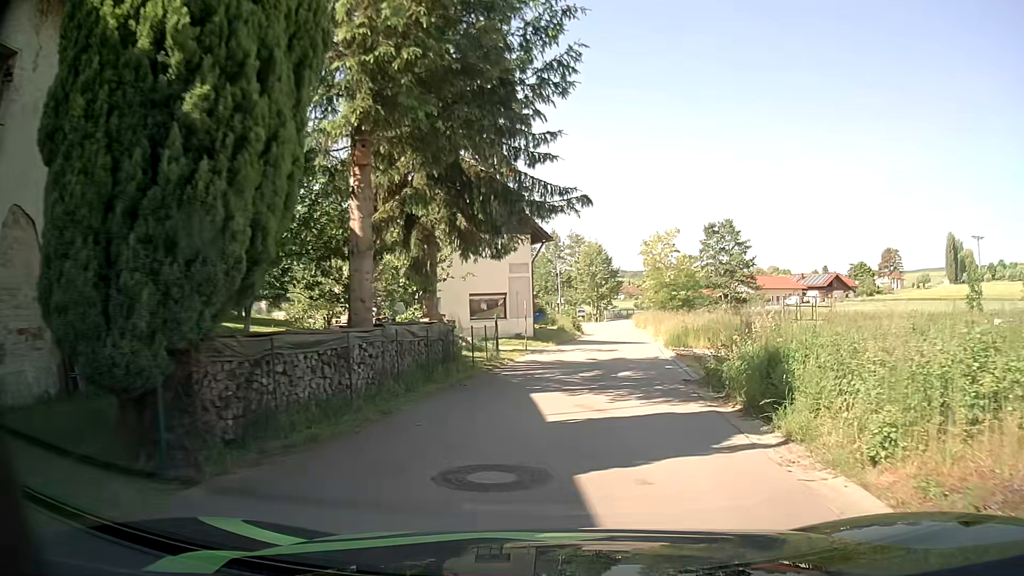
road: unclassified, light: Day
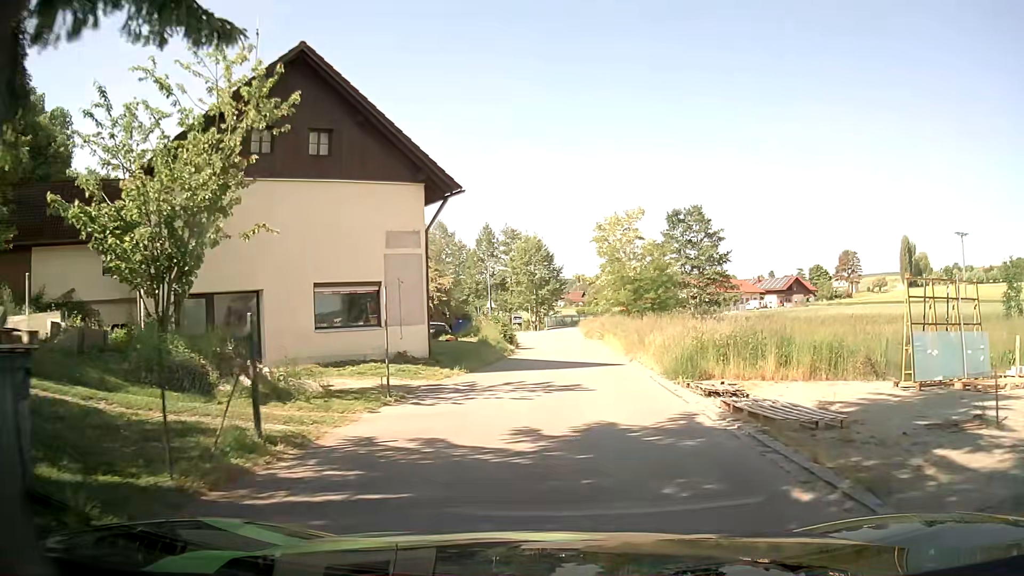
(+0.9, +13.8) m; +6°
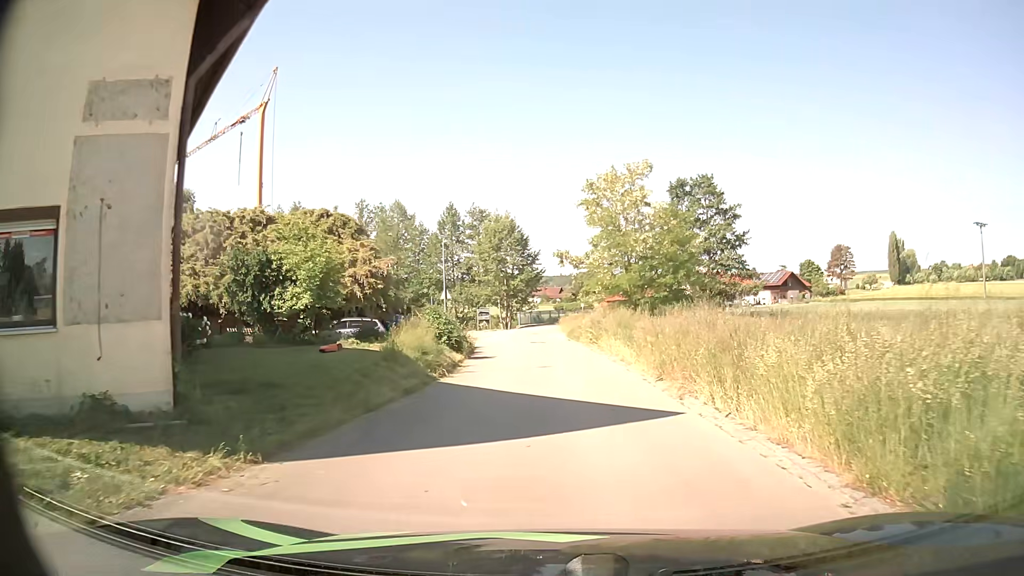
(0.0, +12.6) m; +1°
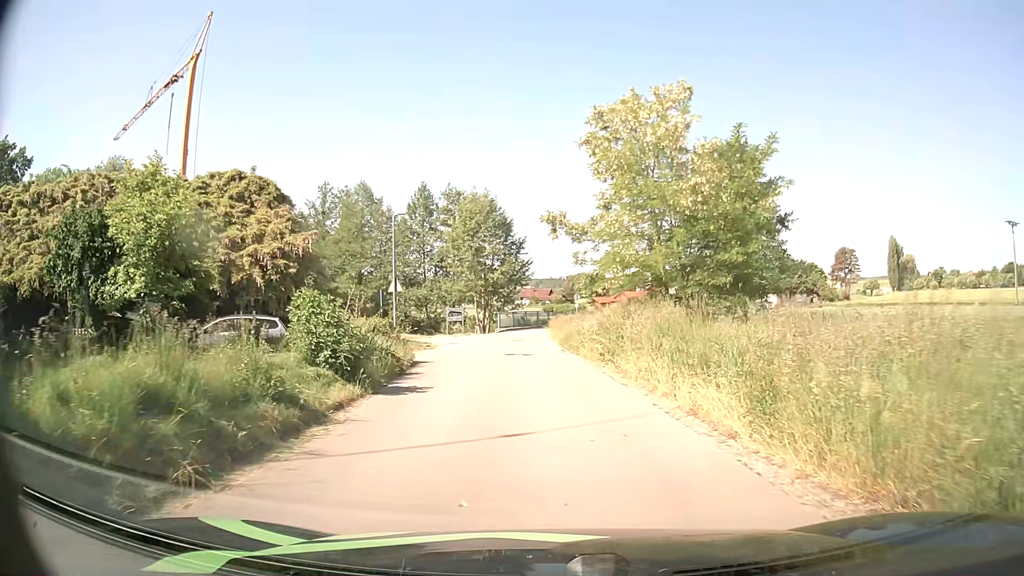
(+0.1, +11.4) m; 0°
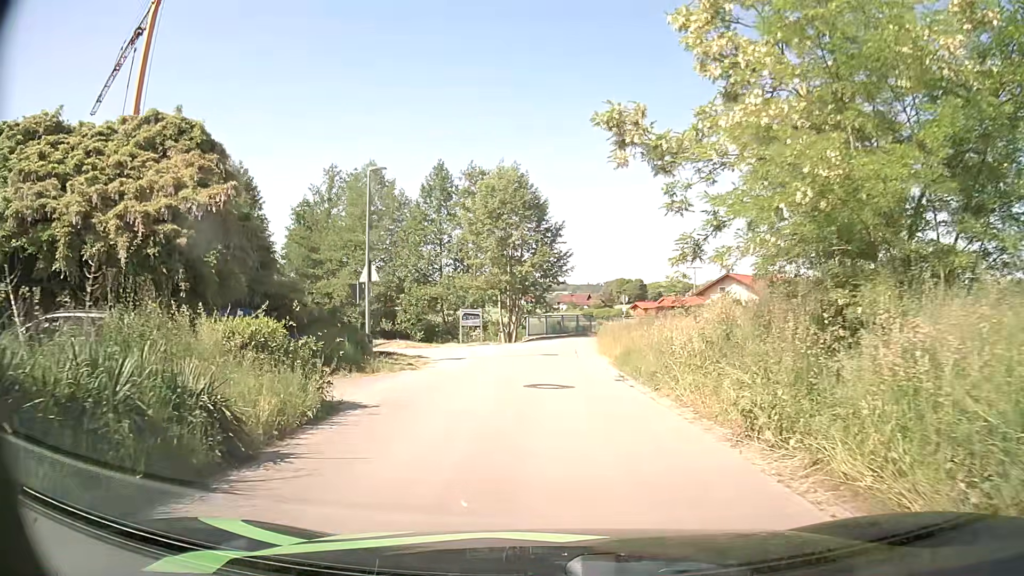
(-0.1, +10.5) m; -3°
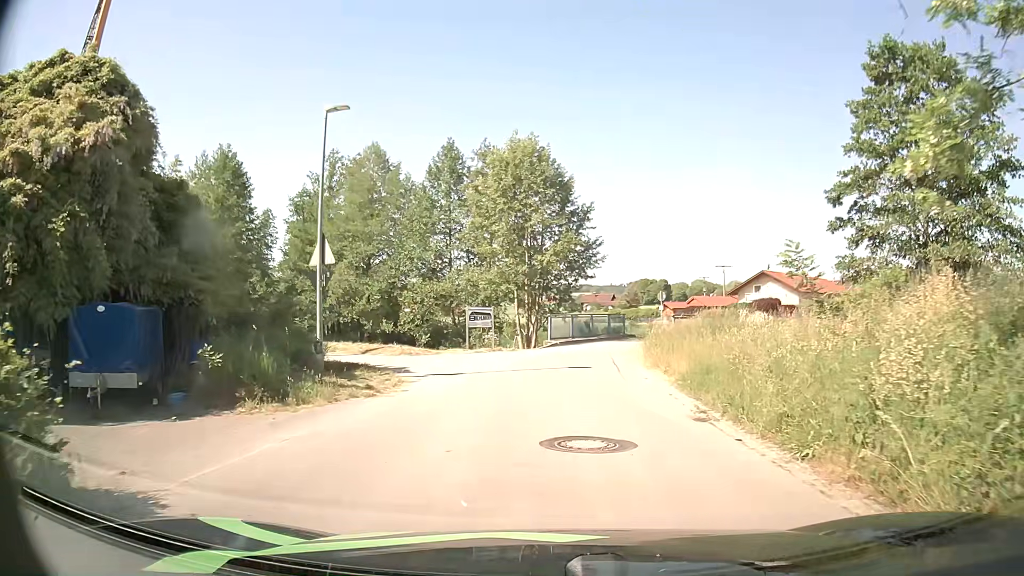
(-0.1, +6.6) m; -3°
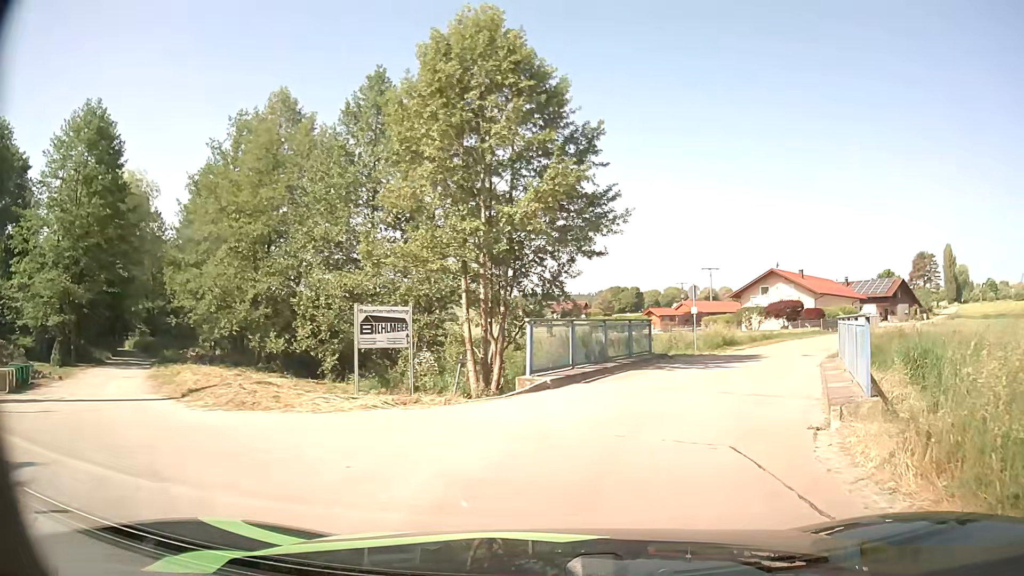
(0.0, +15.3) m; +4°
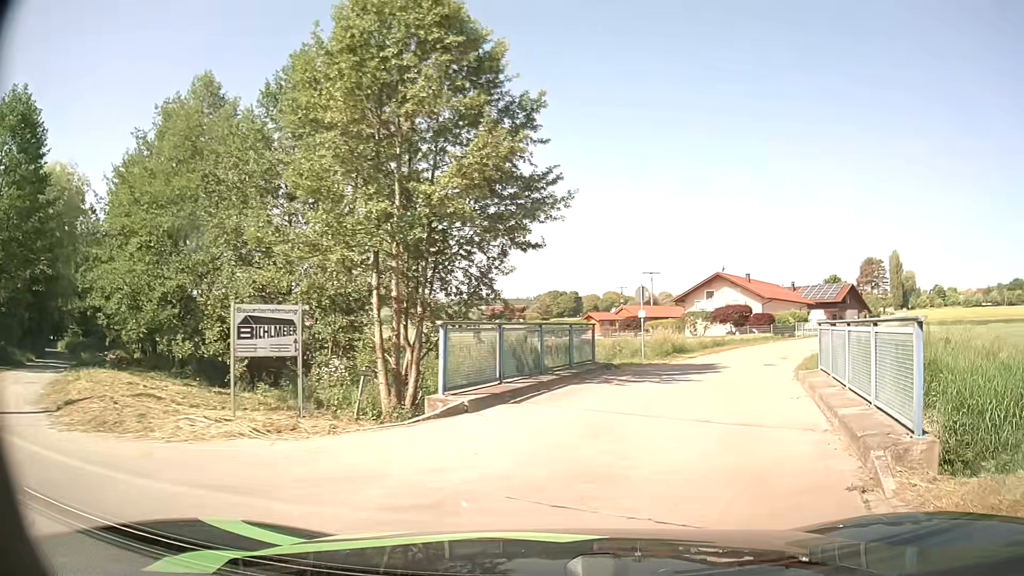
(+0.1, +2.9) m; +5°
(+2, +10) (+5, +19) (+9, +28) (+14, +37) (+20, +45) (+25, +54) (+31, +62) (+36, +70) (+42, +79) (+47, +87) m
